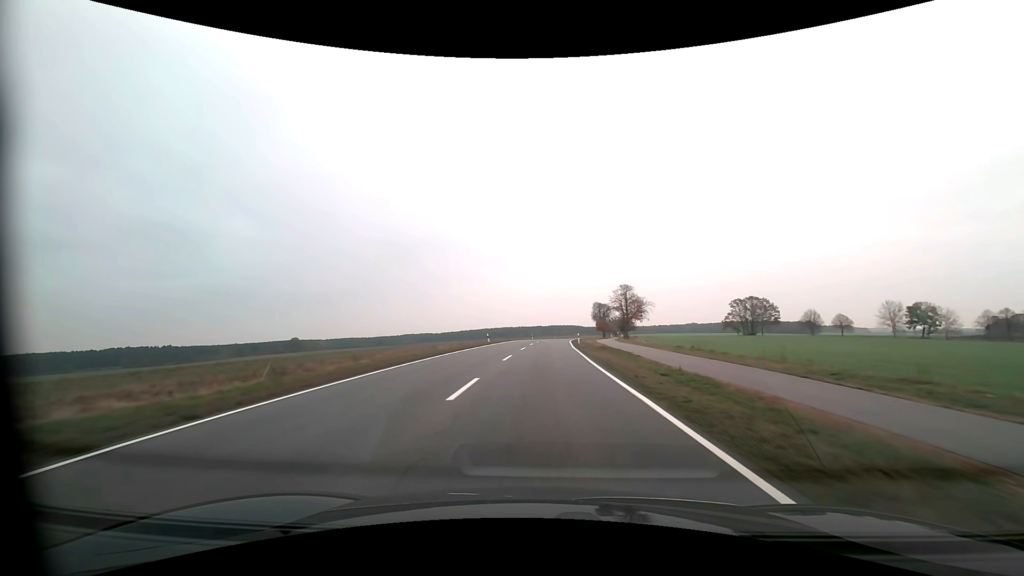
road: primary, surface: asphalt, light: Day
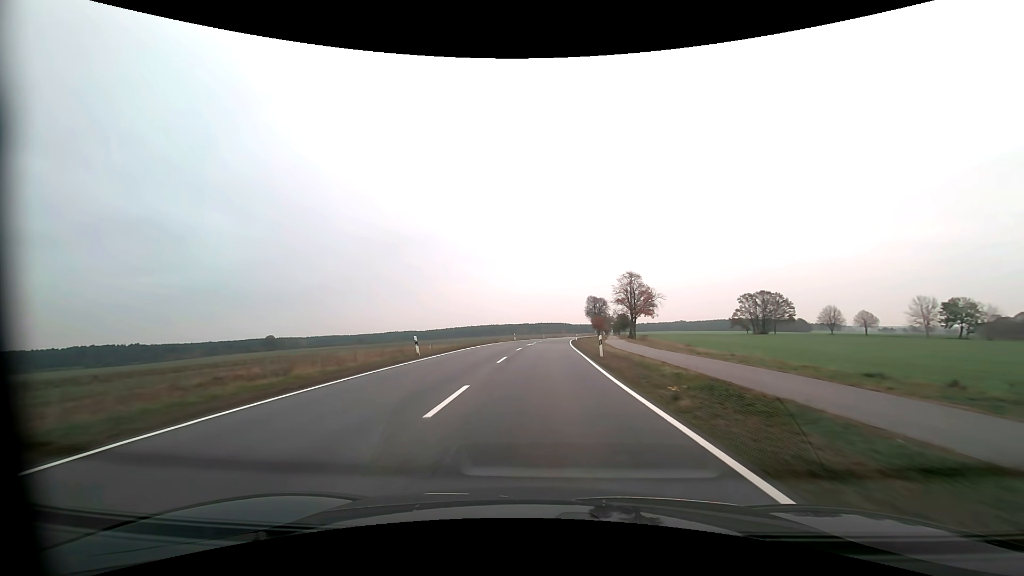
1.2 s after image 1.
(+0.3, +26.1) m; +1°
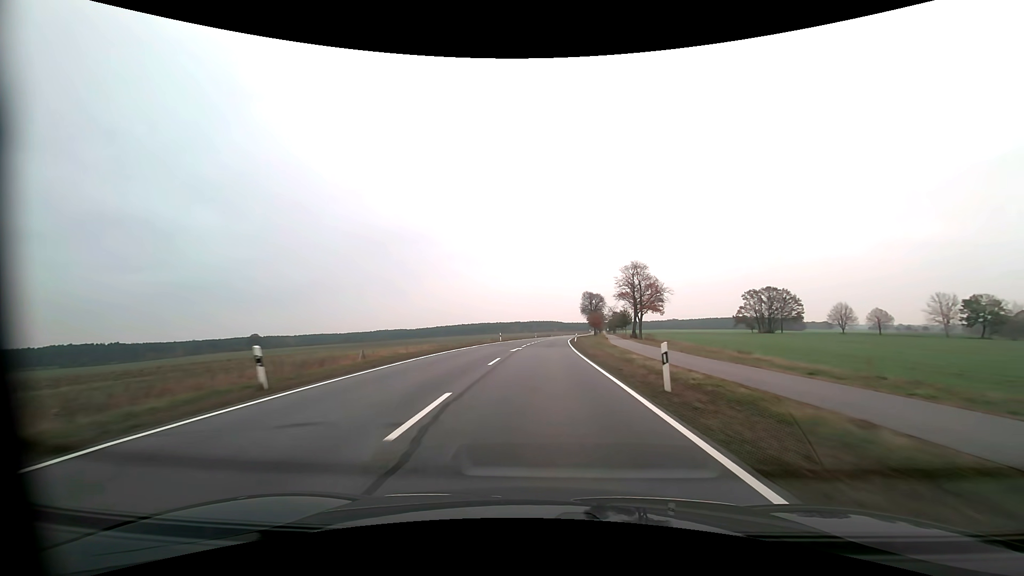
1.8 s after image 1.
(+0.1, +13.7) m; +1°
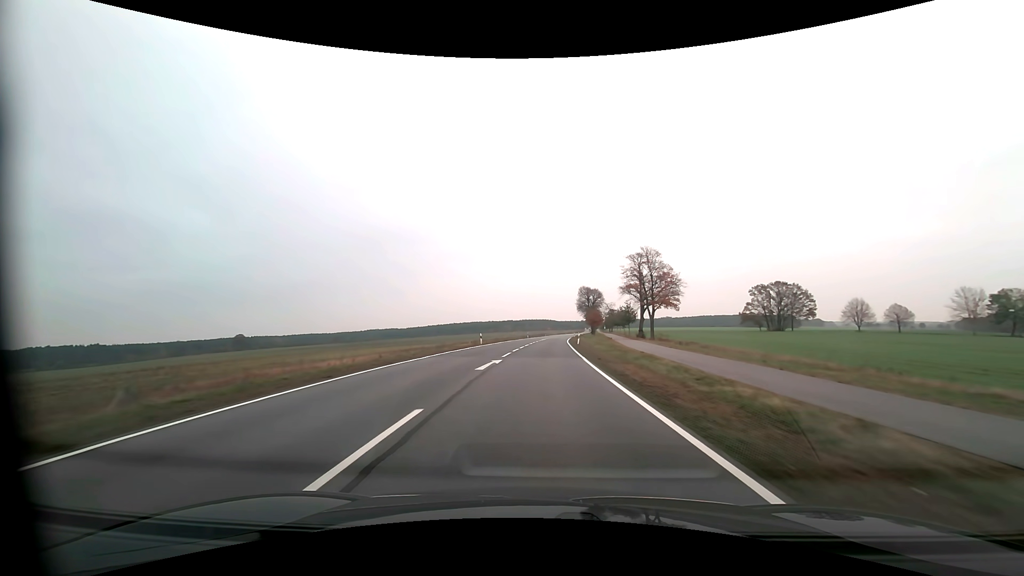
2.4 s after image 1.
(+0.1, +14.1) m; +1°
